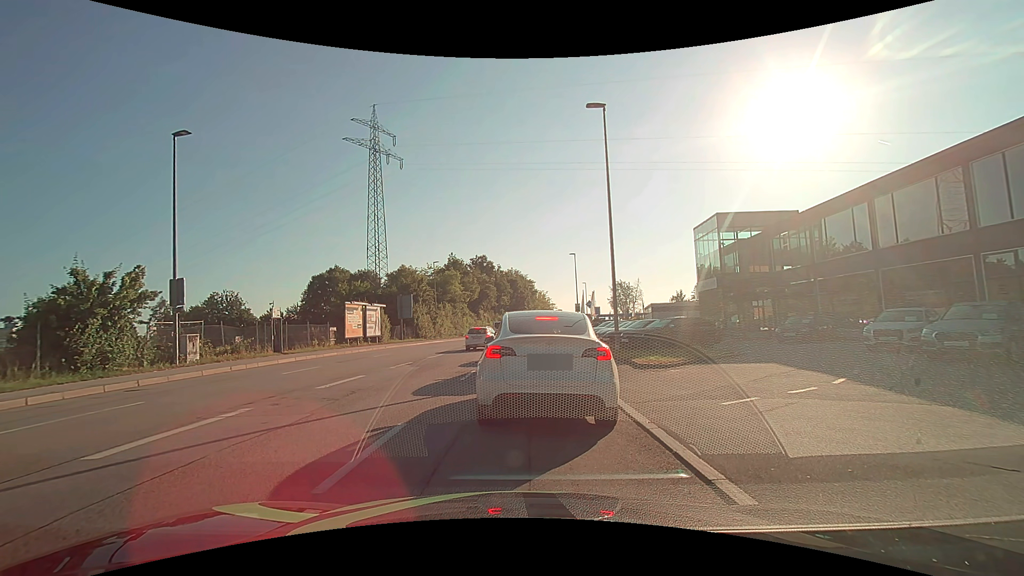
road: tertiary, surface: asphalt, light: Day
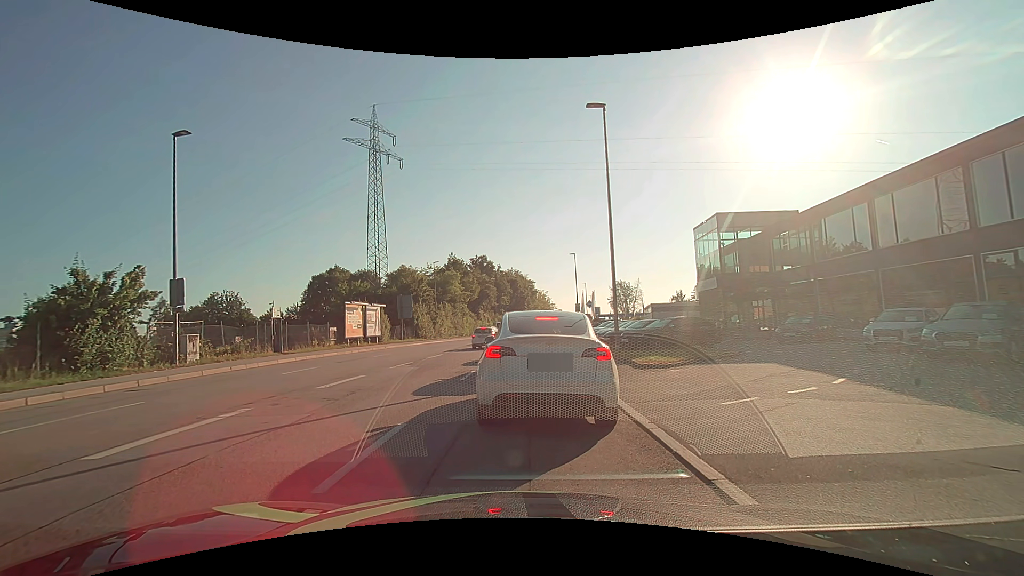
(0.0, 0.0) m; 0°
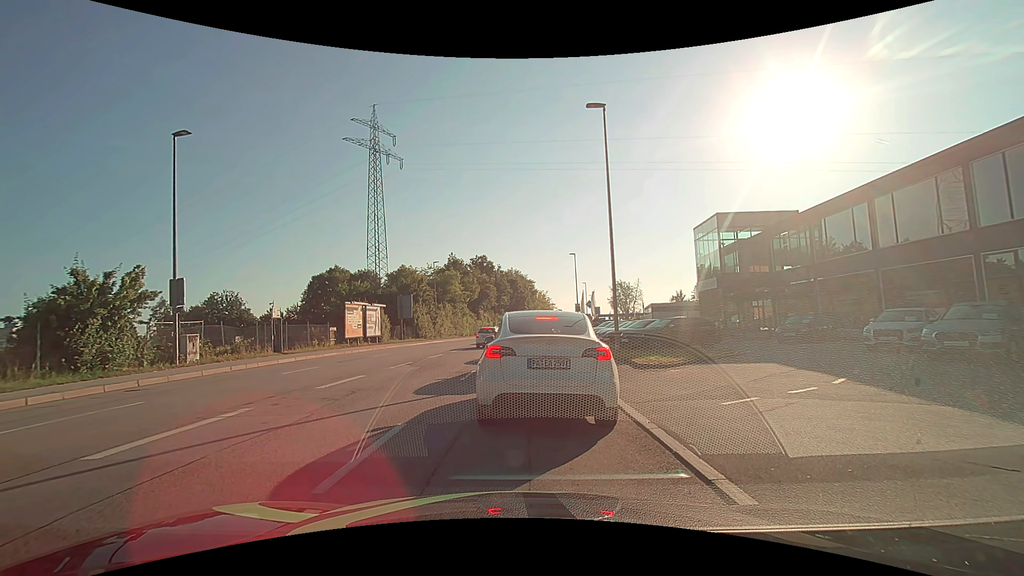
(0.0, 0.0) m; 0°
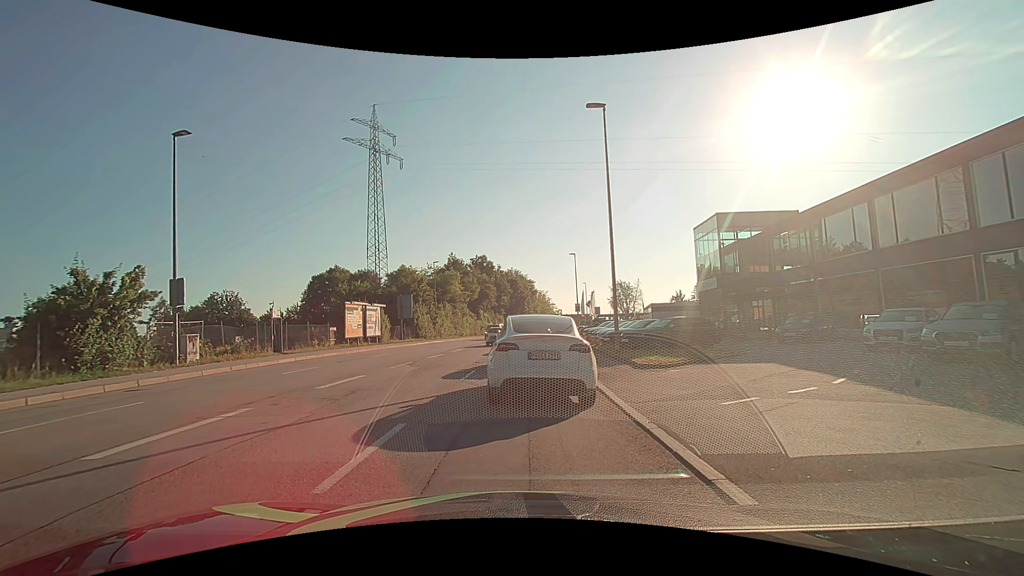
(0.0, 0.0) m; 0°
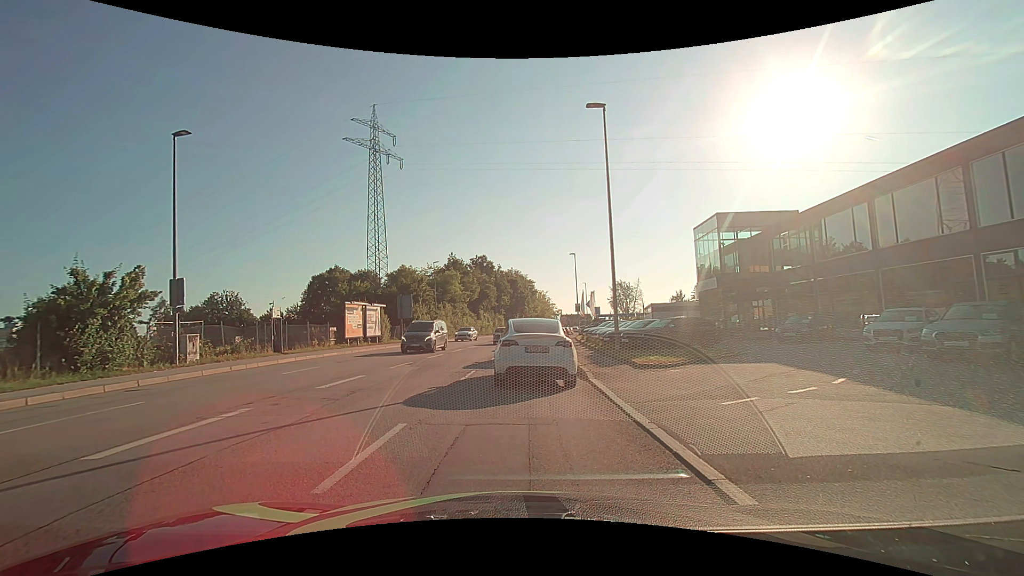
(0.0, 0.0) m; 0°
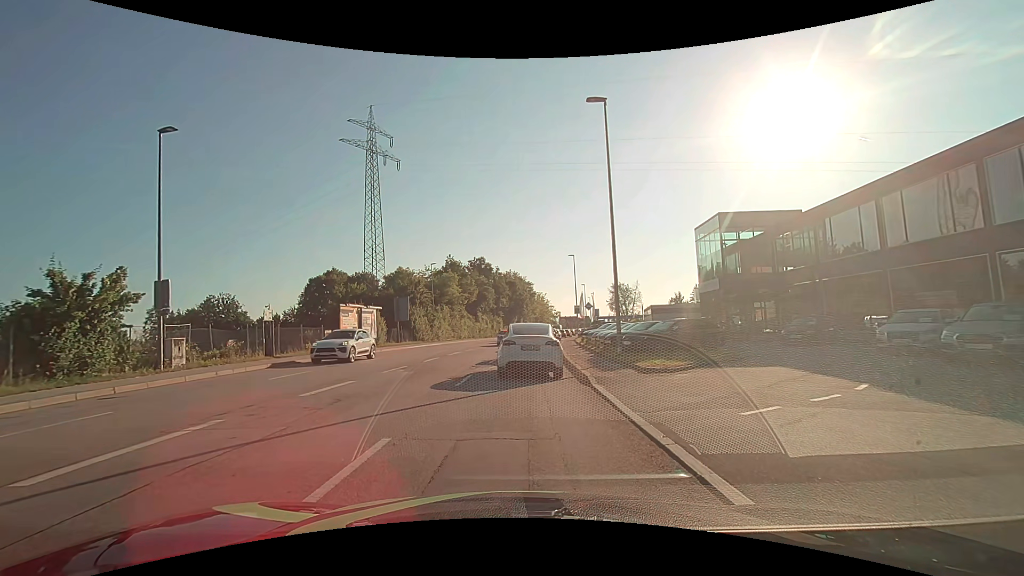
(0.0, +0.9) m; 0°
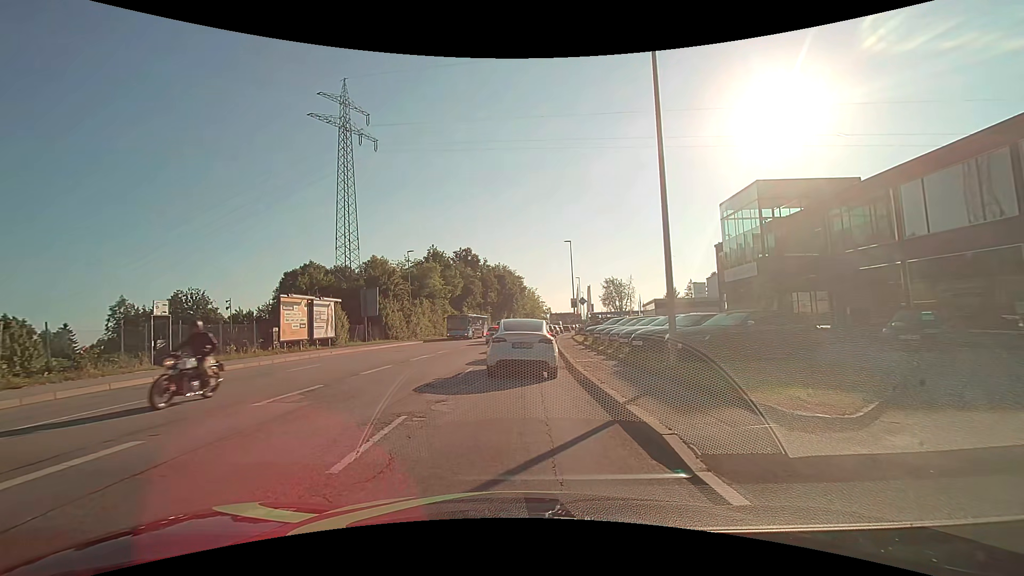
(+0.1, +7.9) m; +3°
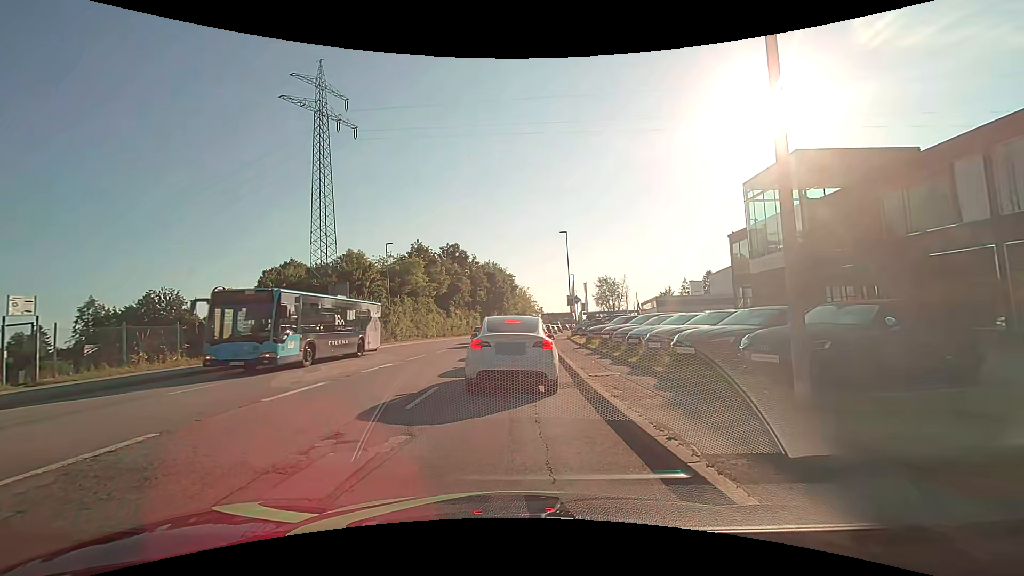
(-0.1, +5.2) m; 0°
